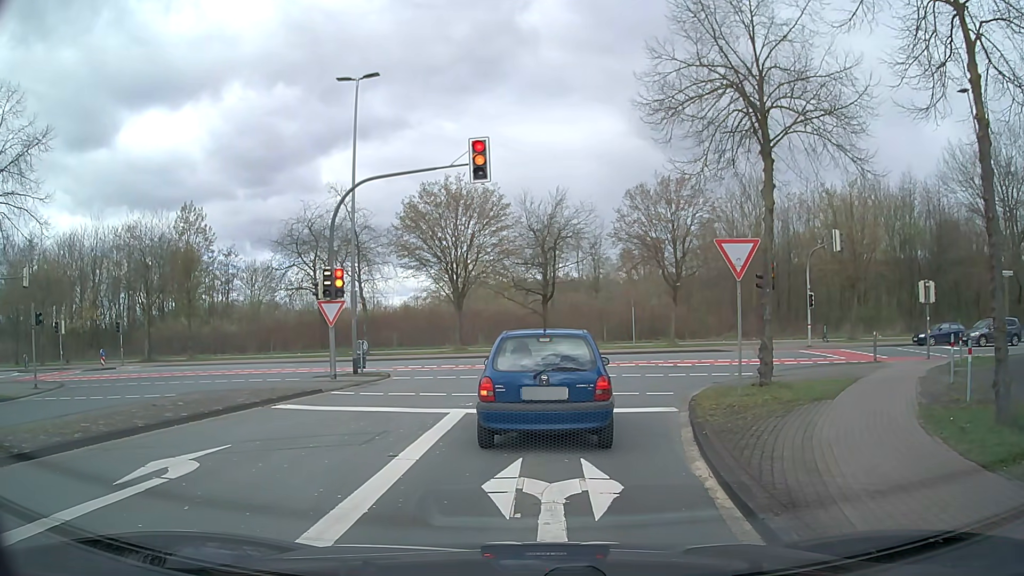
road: tertiary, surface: asphalt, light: Day
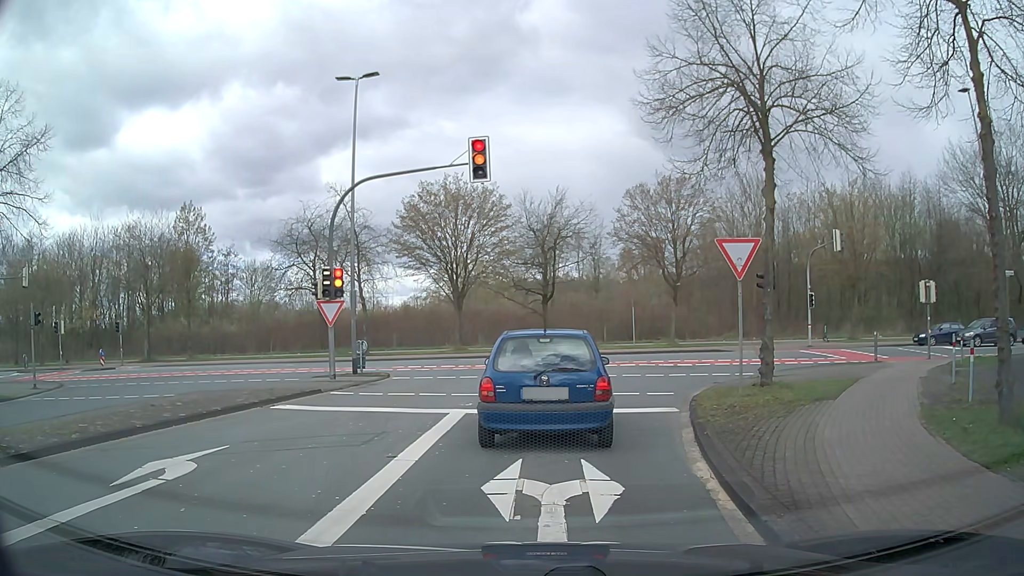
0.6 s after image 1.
(0.0, +0.1) m; 0°
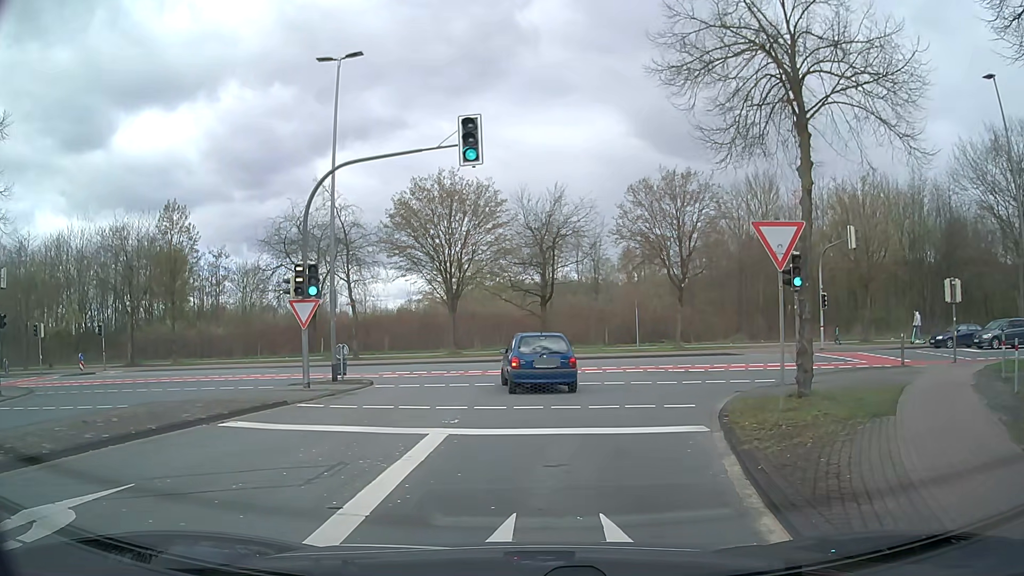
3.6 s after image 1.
(0.0, +2.4) m; +1°
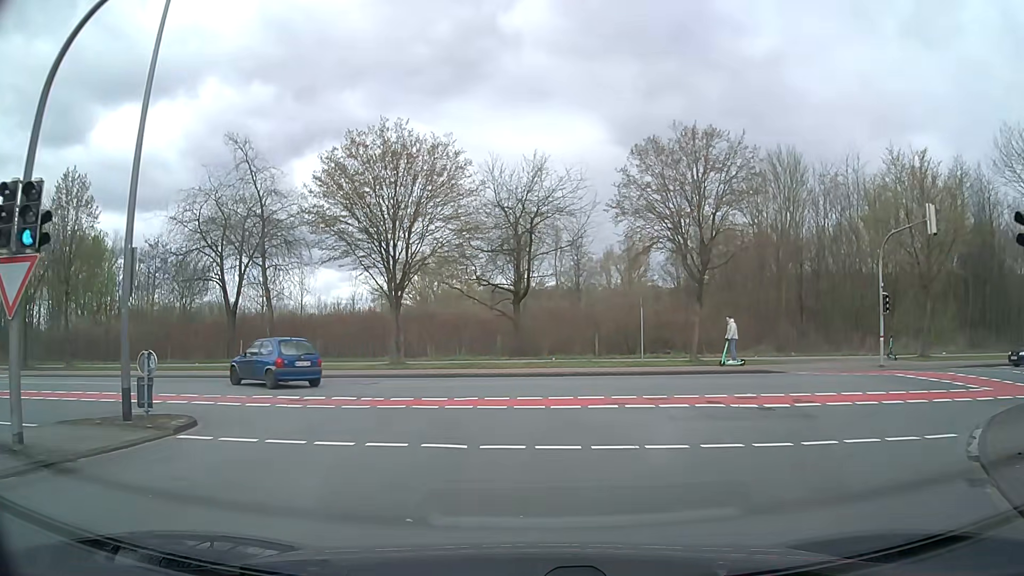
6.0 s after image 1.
(0.0, +10.5) m; +2°
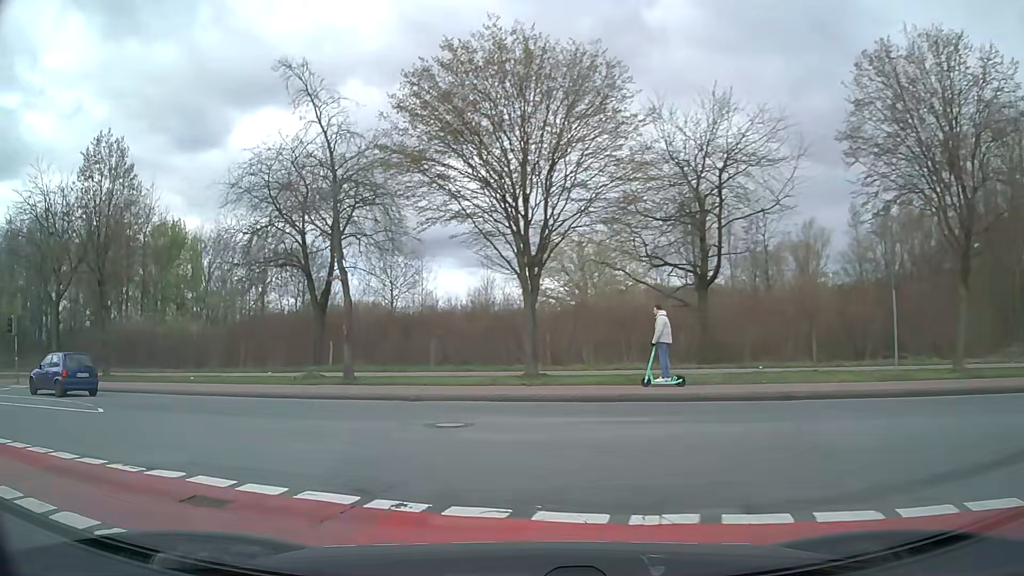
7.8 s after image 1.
(-0.9, +10.2) m; -14°
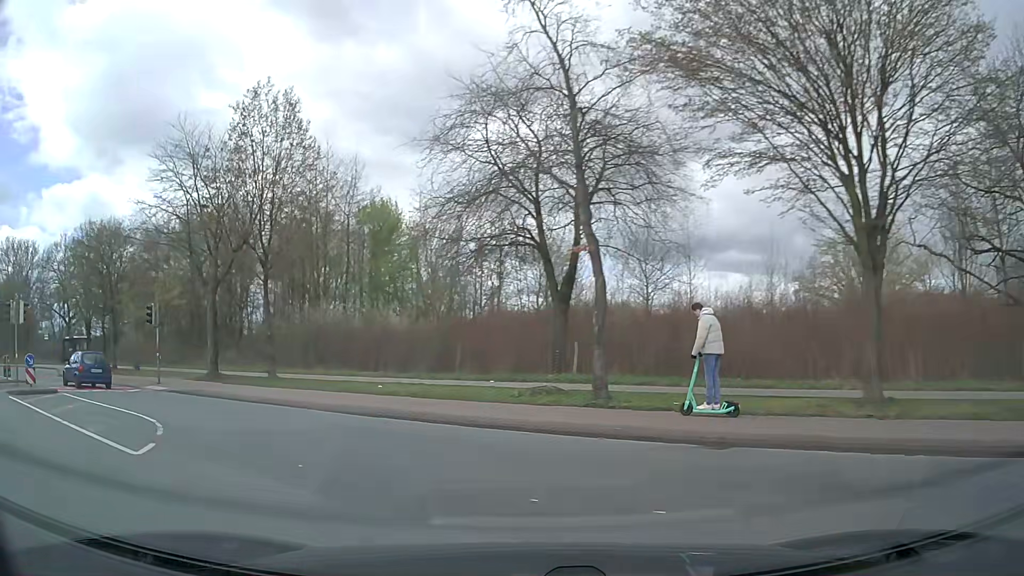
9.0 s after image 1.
(-1.4, +7.1) m; -20°
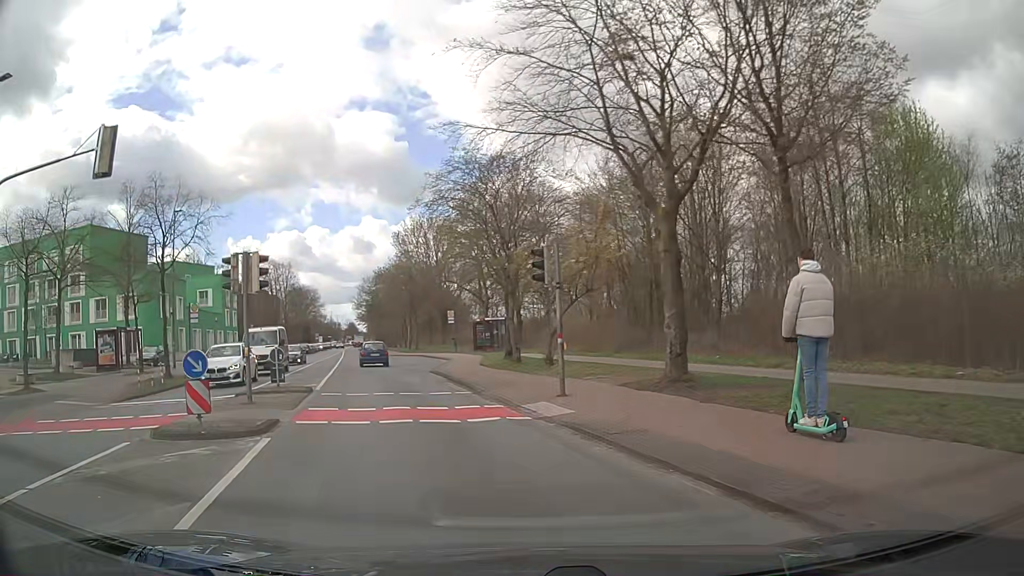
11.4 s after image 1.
(-5.3, +12.9) m; -40°
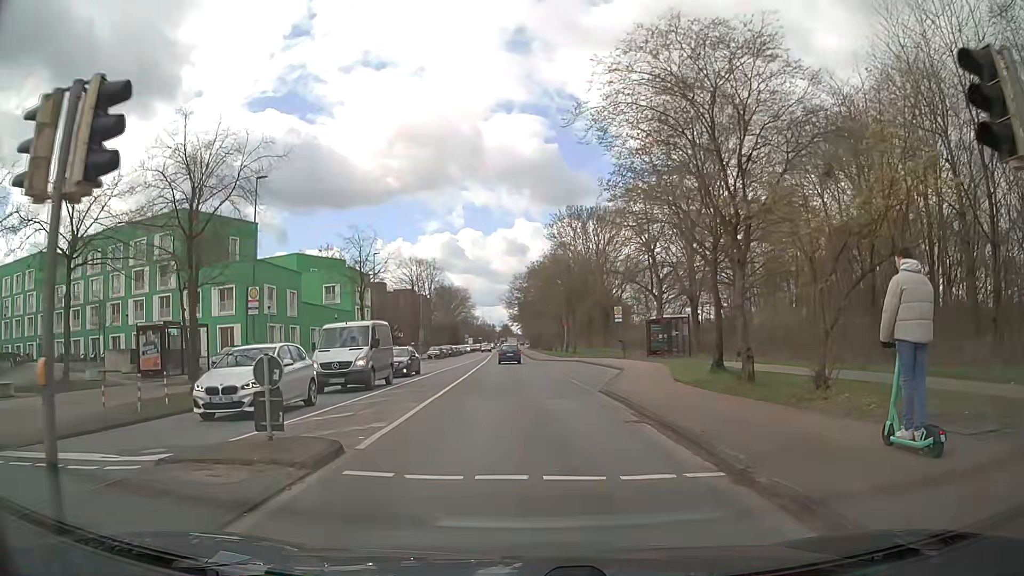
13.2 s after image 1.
(-1.7, +10.8) m; -14°
(0, +10) (0, +20) (0, +30) (-1, +40) (-1, +50) (-1, +60) (-2, +70) (-2, +80) (-2, +90) (-2, +100) m
